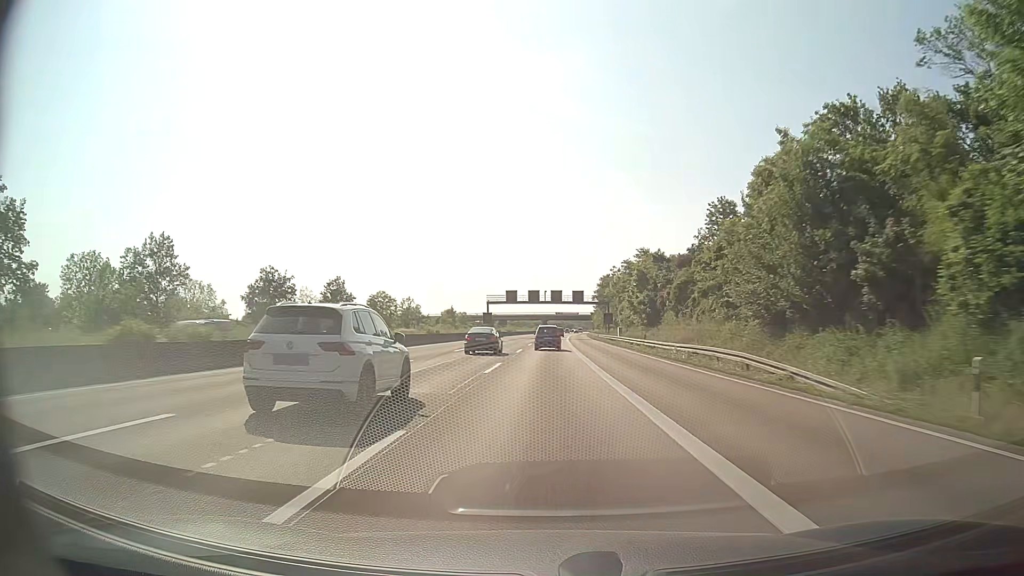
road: motorway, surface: asphalt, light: Day
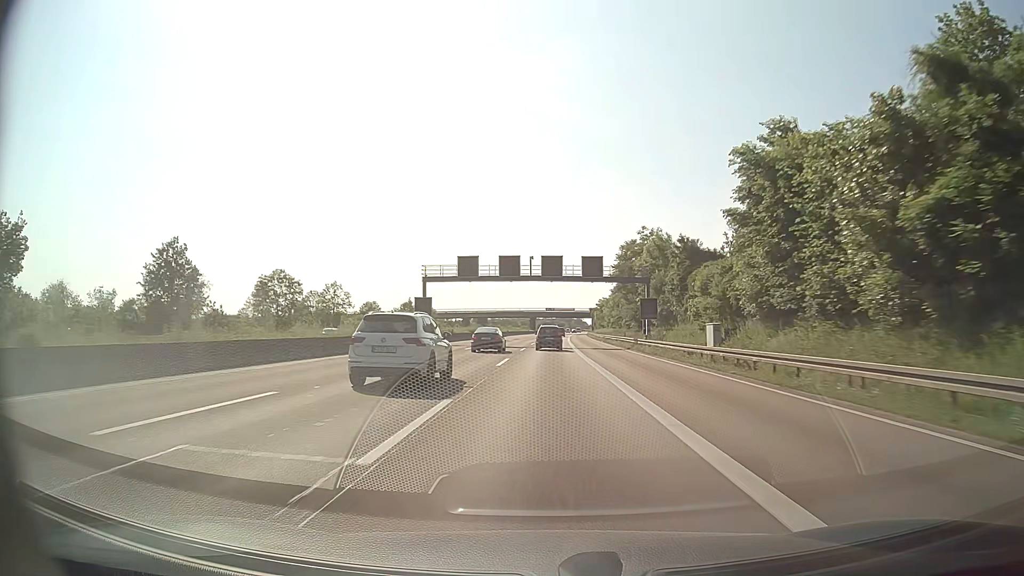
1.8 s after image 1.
(+0.5, +50.1) m; +1°
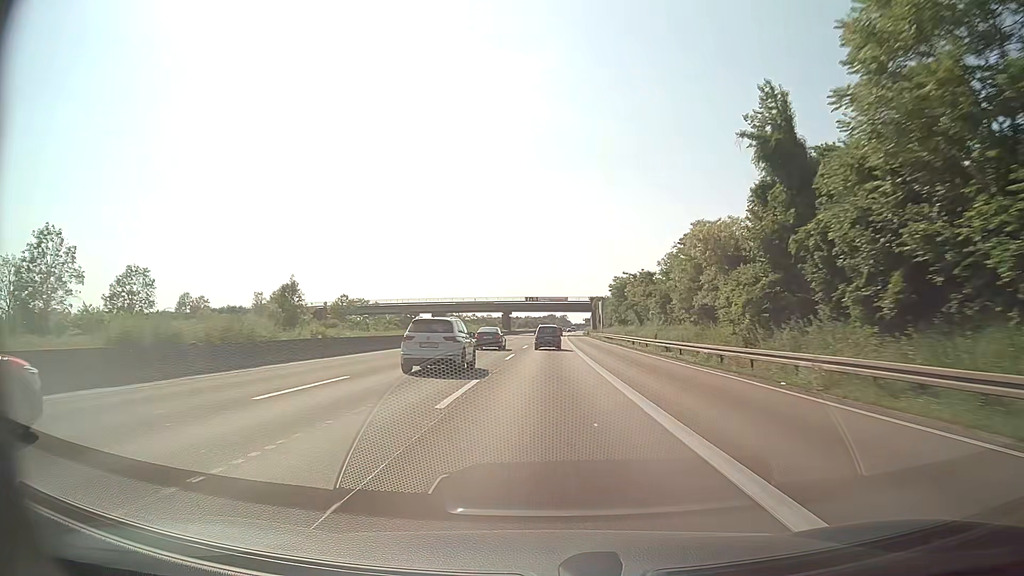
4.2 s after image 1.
(+0.9, +67.0) m; +2°
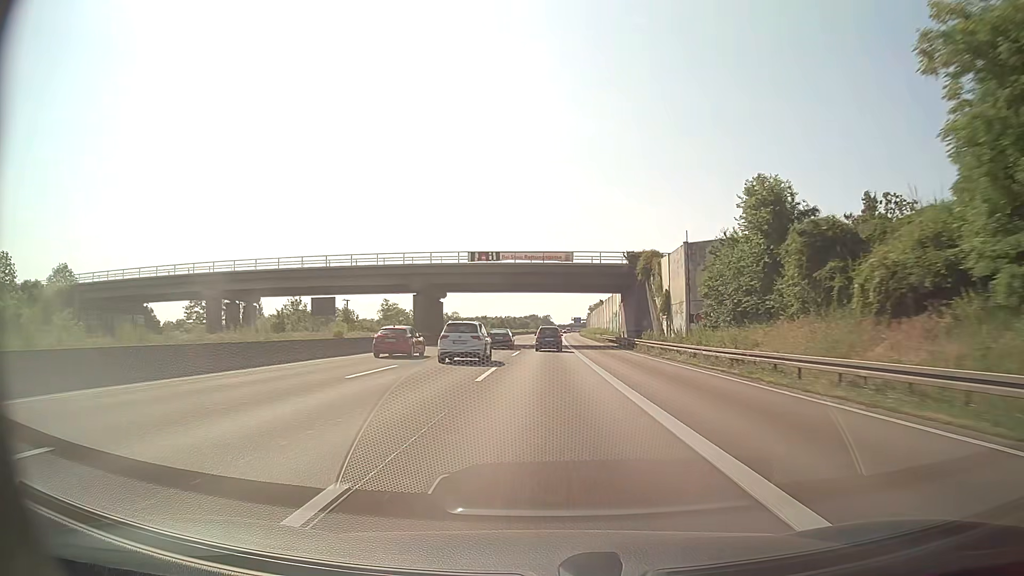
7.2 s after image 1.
(+0.7, +83.9) m; +1°
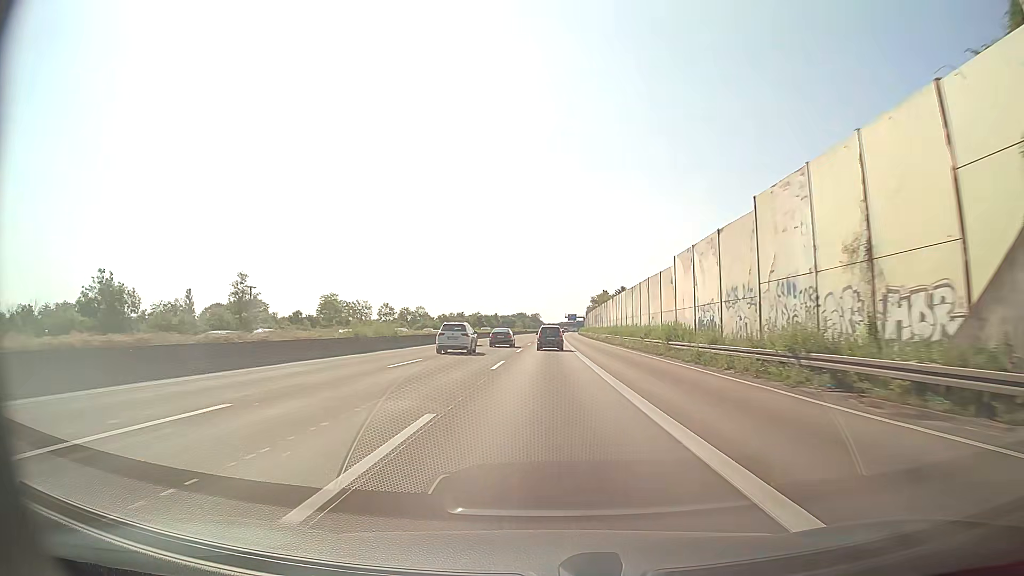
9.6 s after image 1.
(+0.6, +67.2) m; +1°
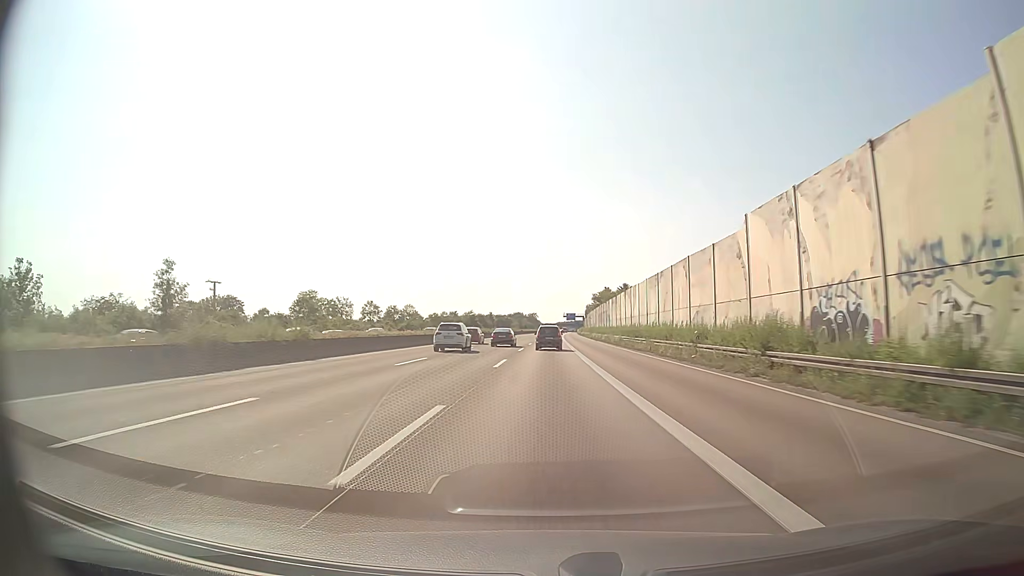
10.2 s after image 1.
(+0.1, +16.8) m; 0°
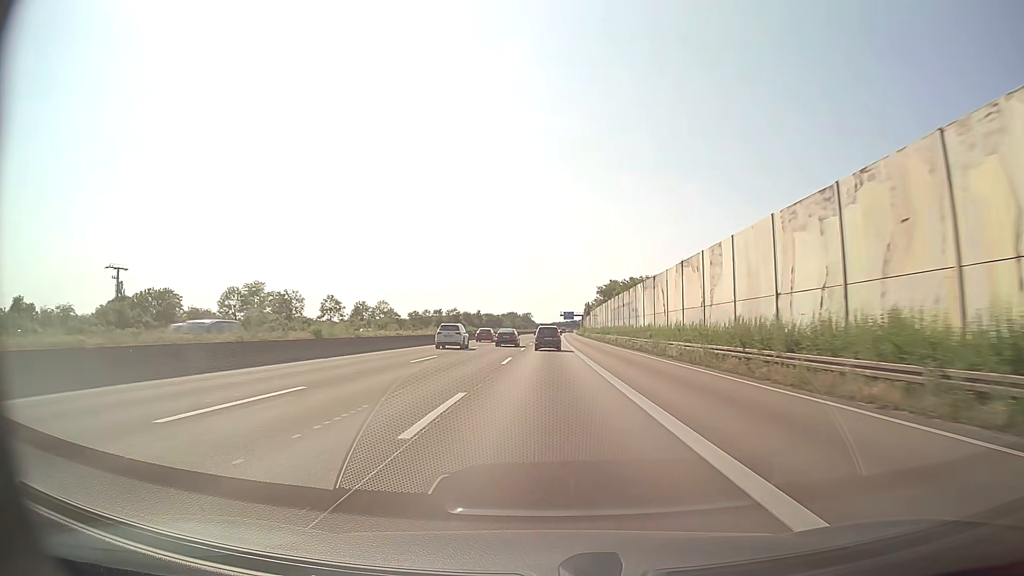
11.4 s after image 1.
(0.0, +33.6) m; 0°
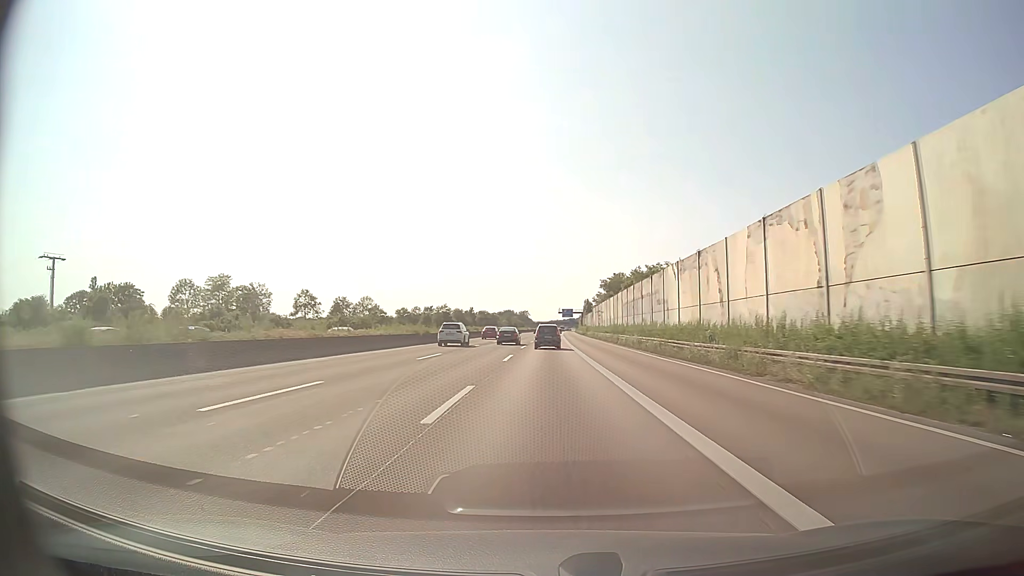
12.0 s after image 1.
(+0.1, +16.8) m; 0°
(0, +10) (0, +20) (0, +30) (0, +40) (0, +50) (0, +60) (+1, +70) (+1, +80) (+1, +90) (+1, +100) m
